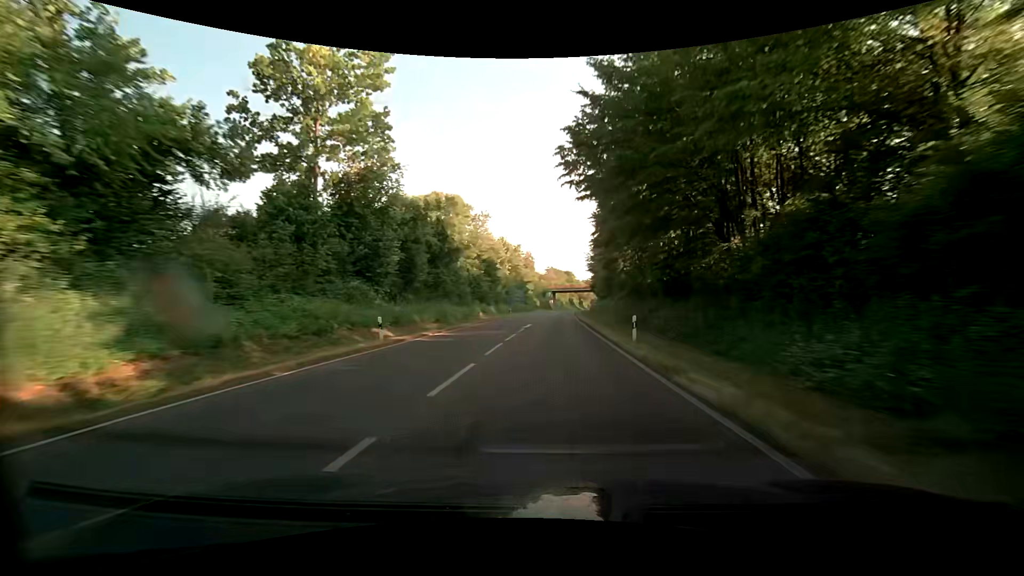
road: primary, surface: asphalt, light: Day
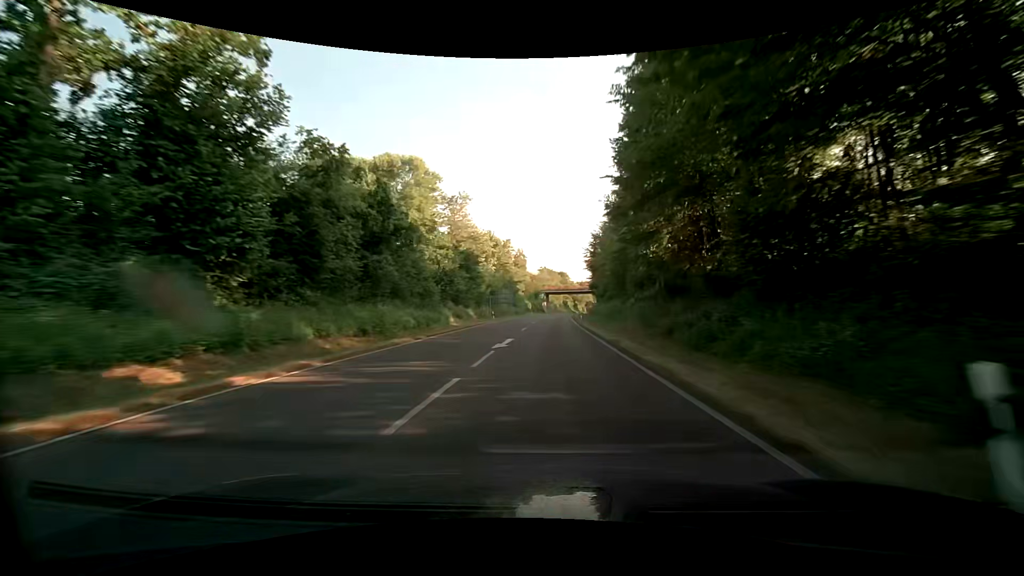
(+0.2, +14.1) m; +1°
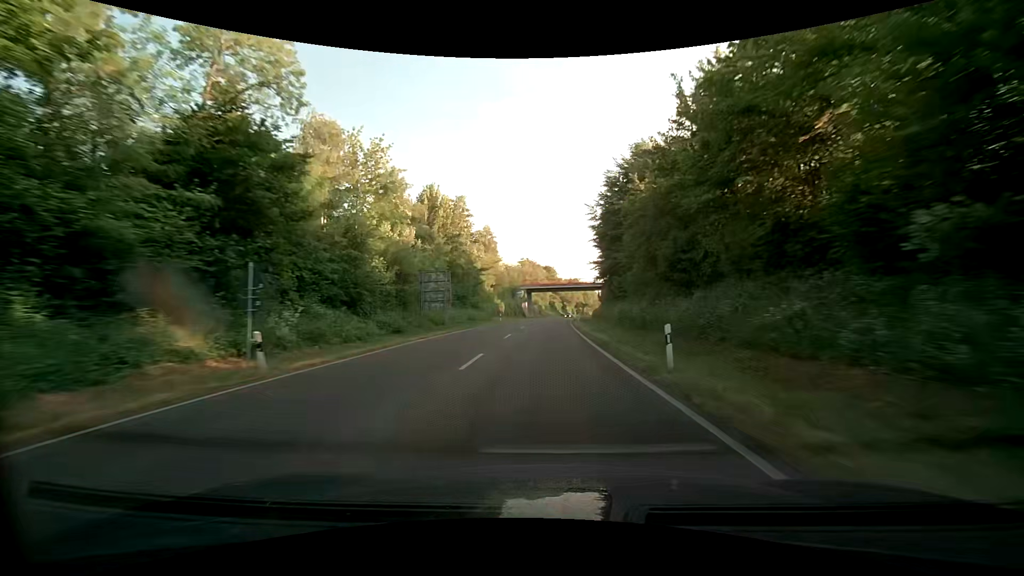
(+0.7, +42.4) m; +2°
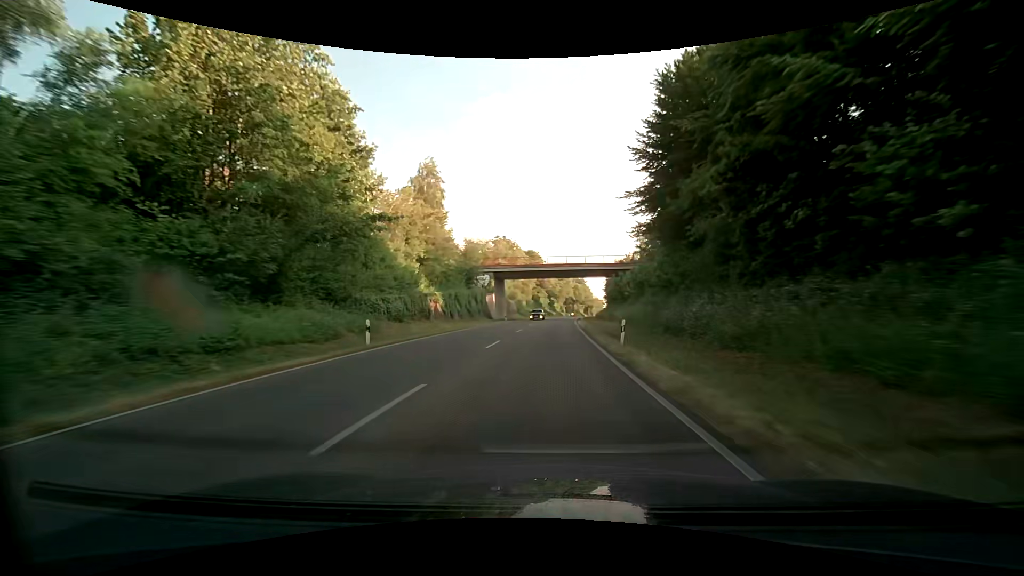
(+0.4, +42.5) m; +1°
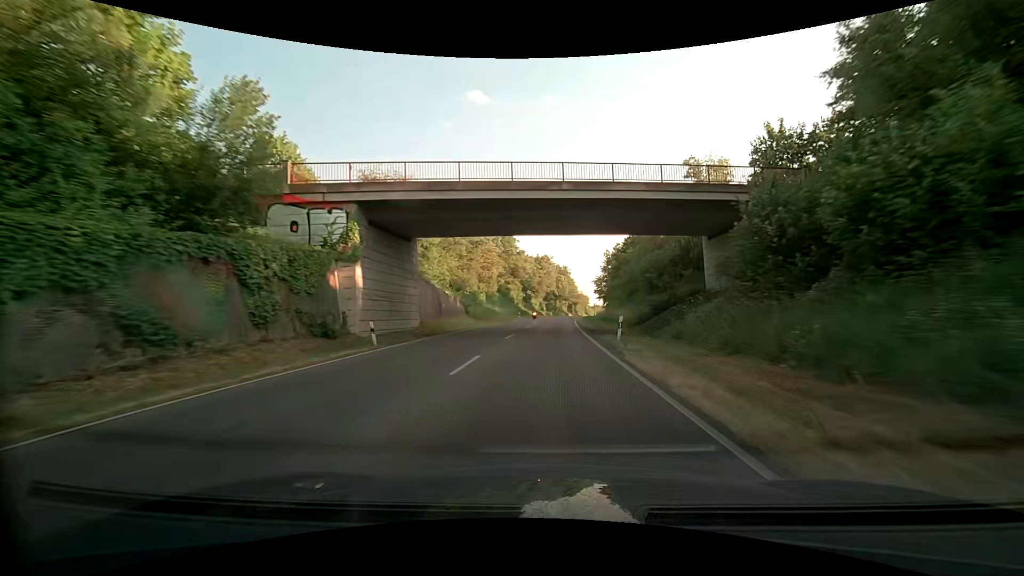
(+0.9, +42.7) m; +3°
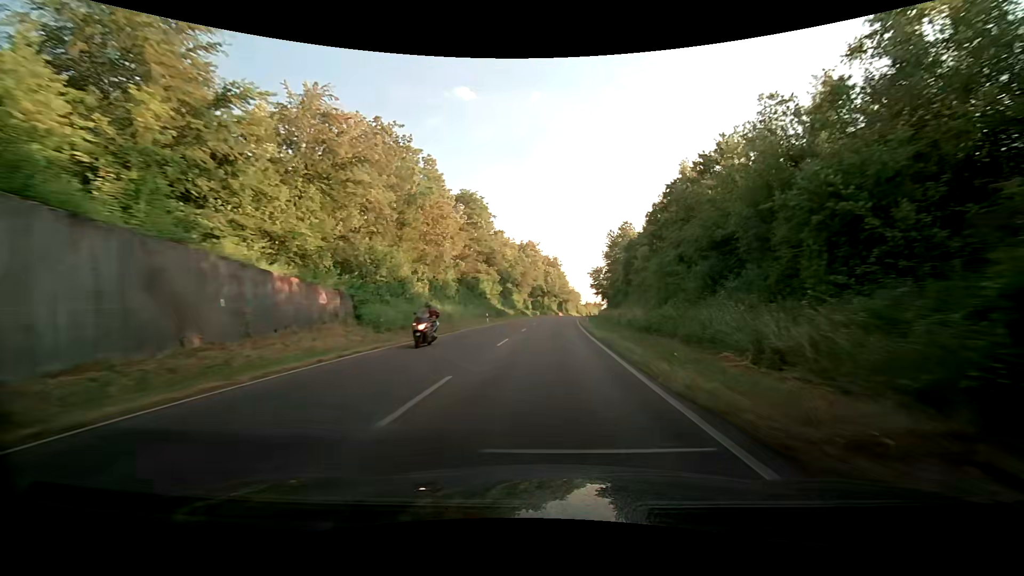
(+0.3, +28.5) m; +1°
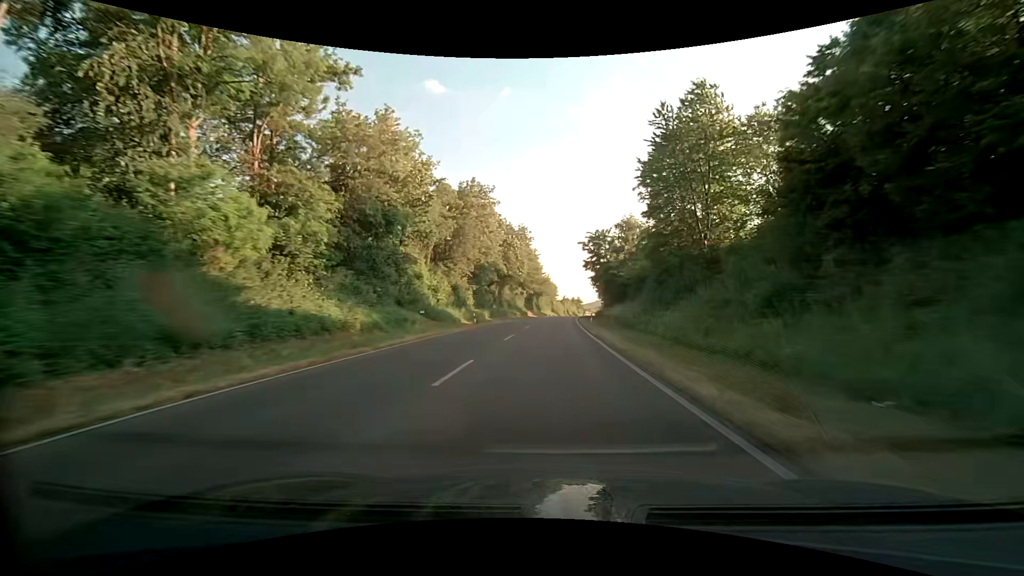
(+1.9, +57.1) m; +4°
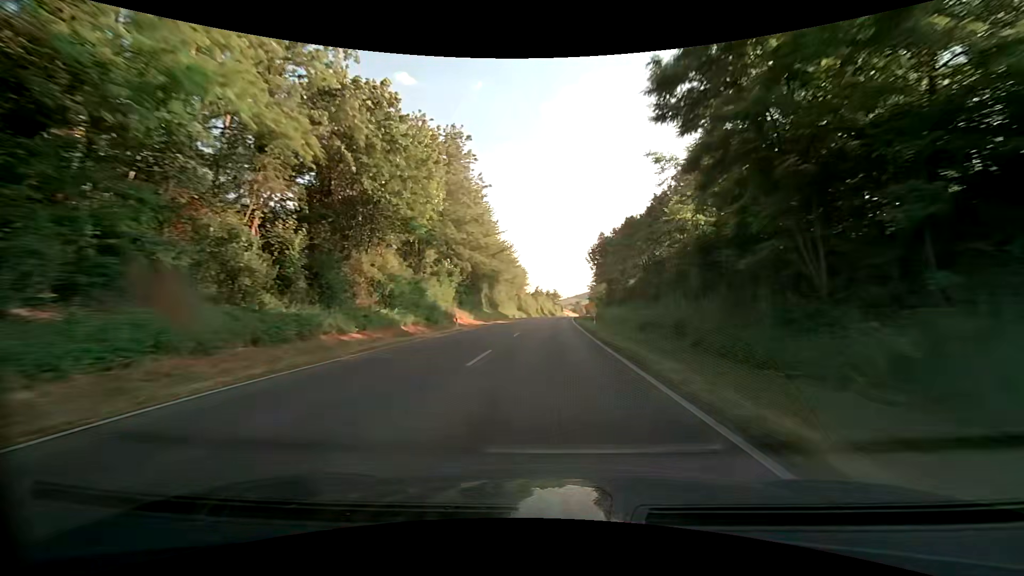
(+1.7, +57.1) m; +3°
(0, +10) (0, +20) (0, +30) (+1, +40) (+1, +50) (+2, +60) (+2, +70) (+3, +80) (+4, +90) (+5, +100) m
